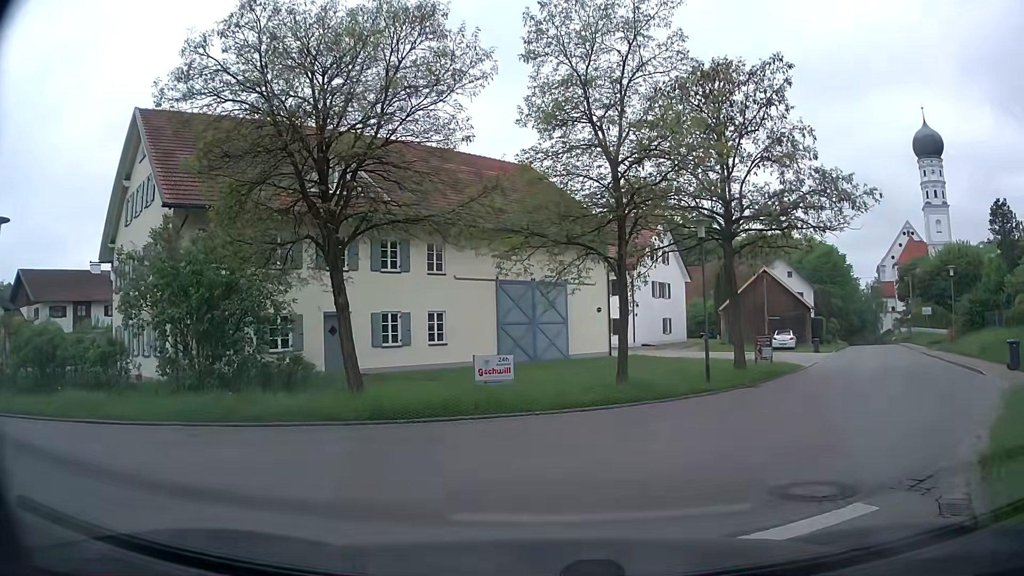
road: tertiary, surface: asphalt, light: Day
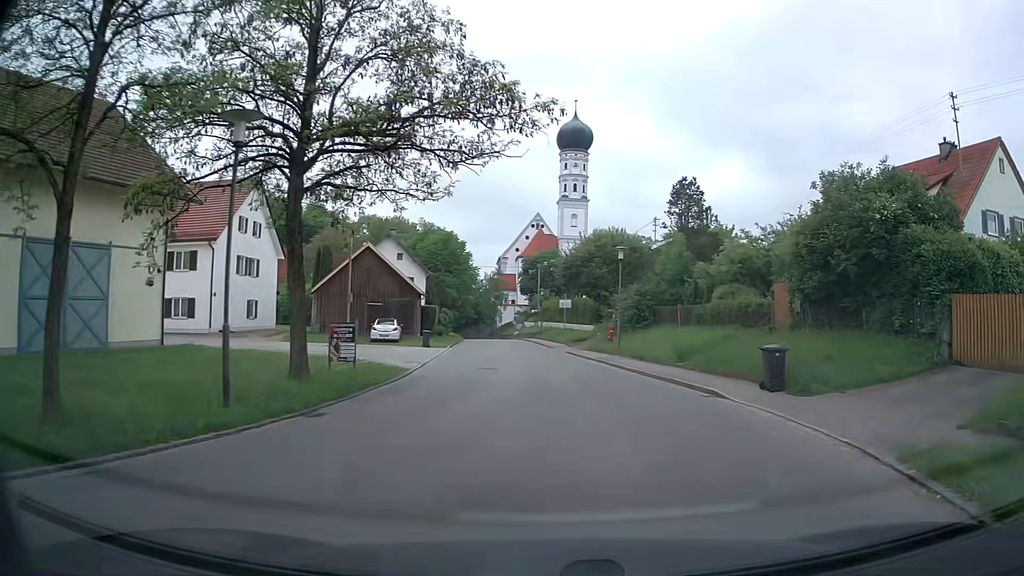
(+2.4, +8.3) m; +34°
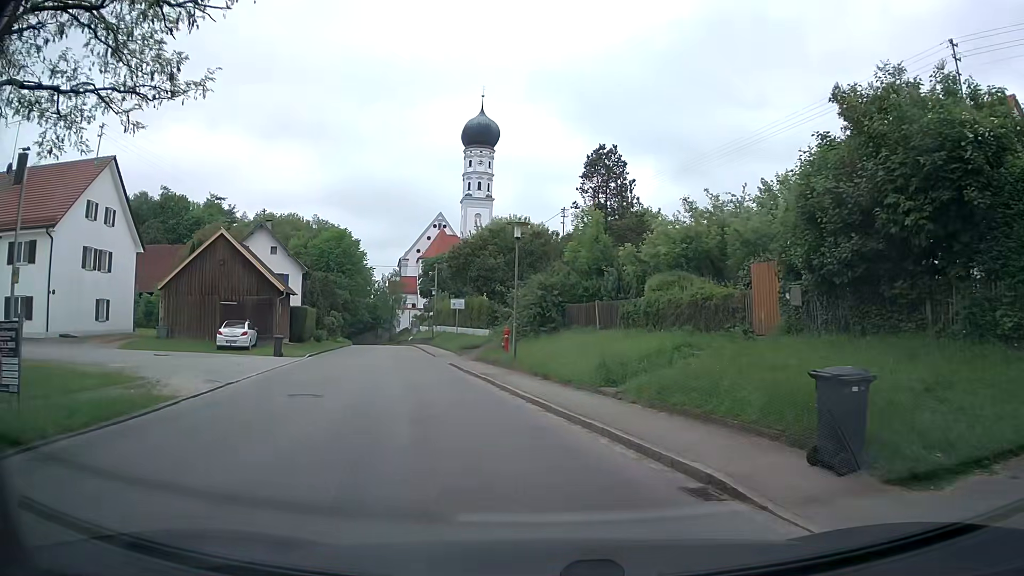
(+1.1, +8.0) m; +9°
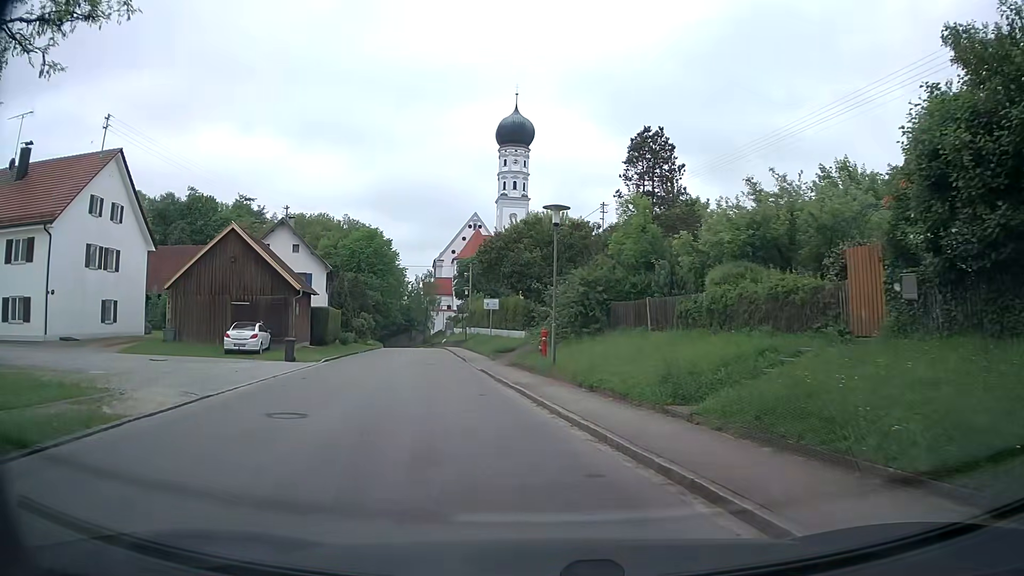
(0.0, +3.1) m; -3°
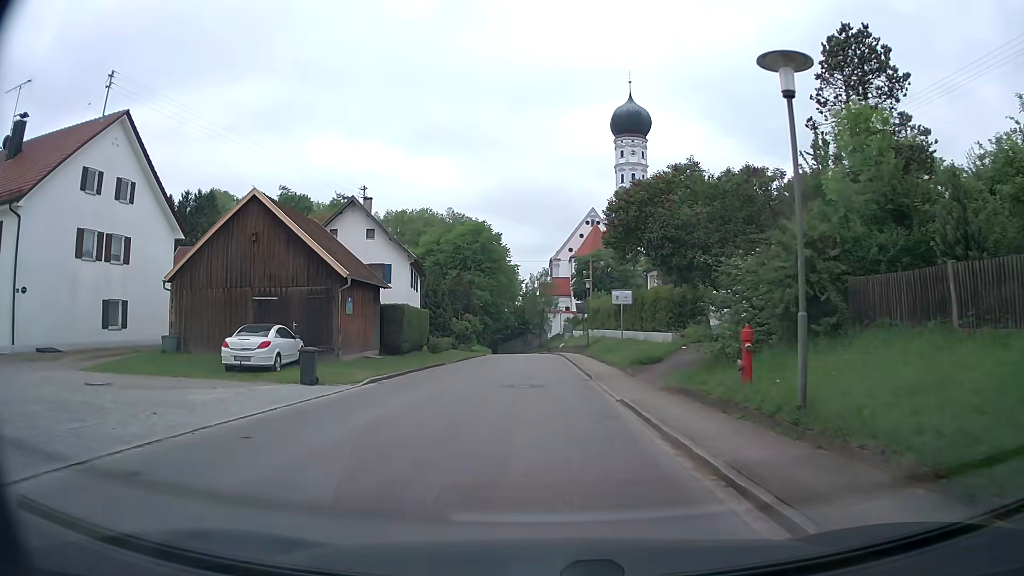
(-0.9, +10.6) m; -10°
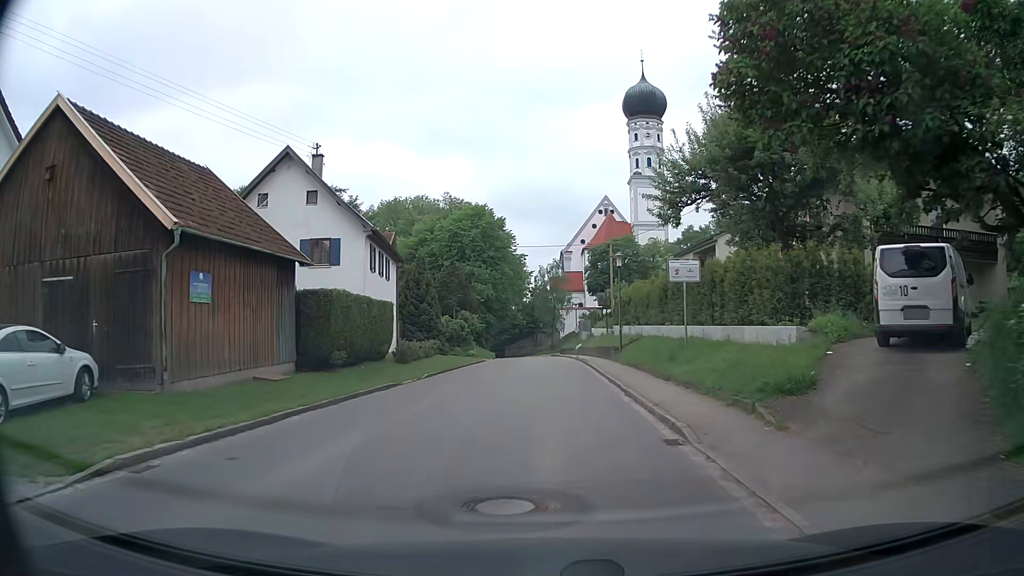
(-0.1, +12.3) m; -1°
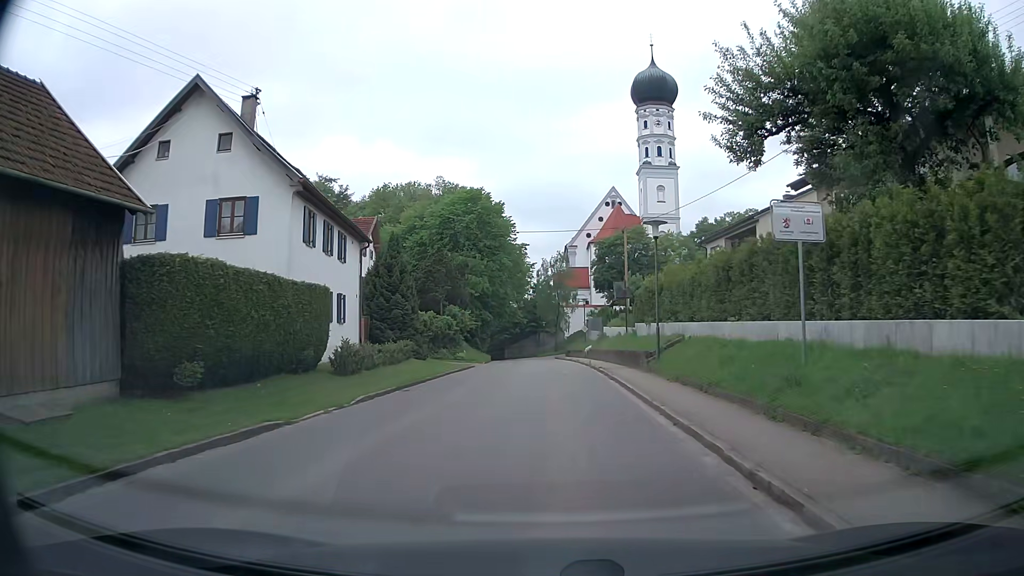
(0.0, +9.1) m; 0°
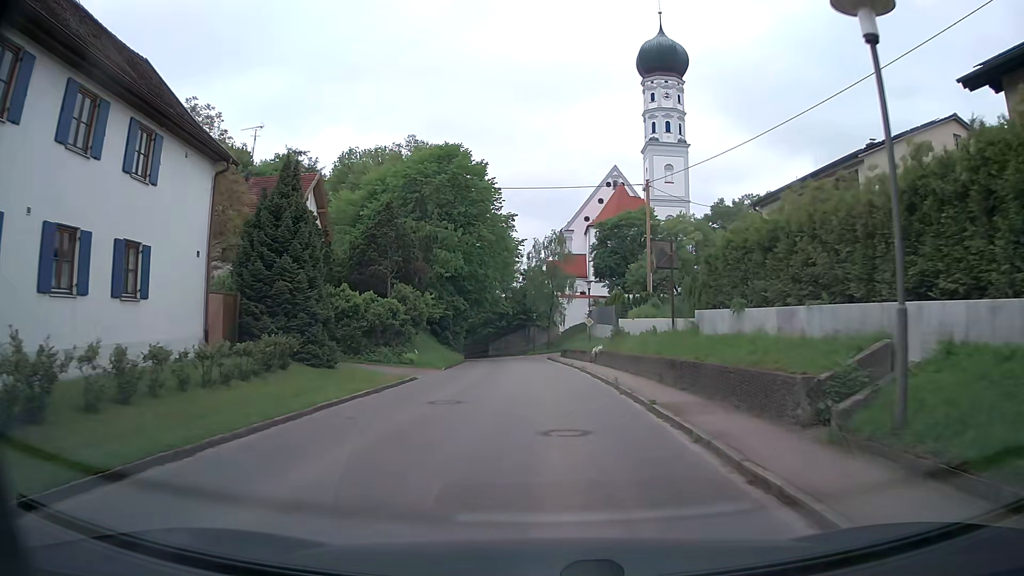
(+0.1, +14.9) m; +1°
(0, +10) (0, +20) (0, +30) (0, +40) (-1, +50) (-1, +60) (-3, +70) (-5, +79) (-9, +89) (-12, +98) m
